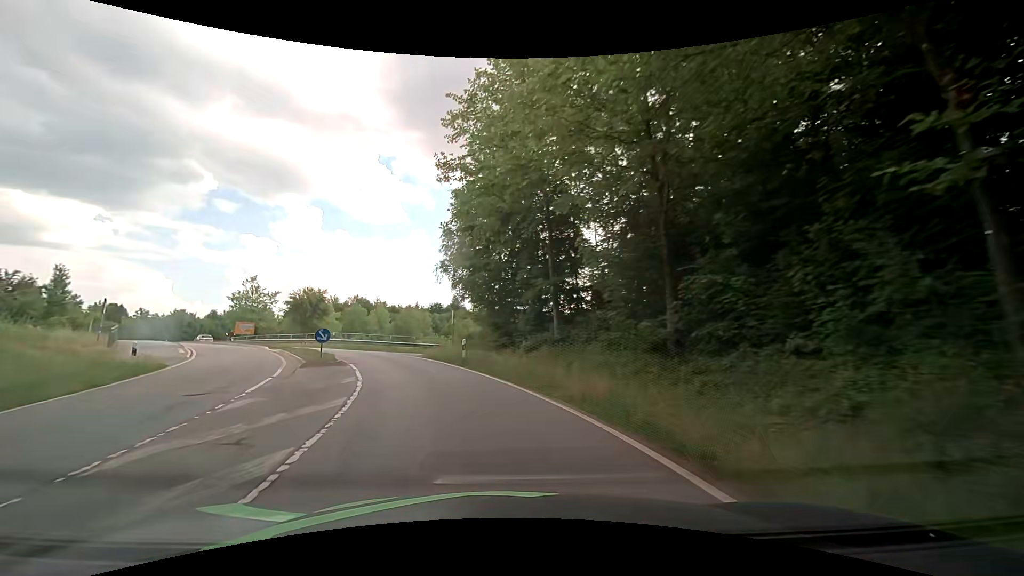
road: primary_link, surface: asphalt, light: Day
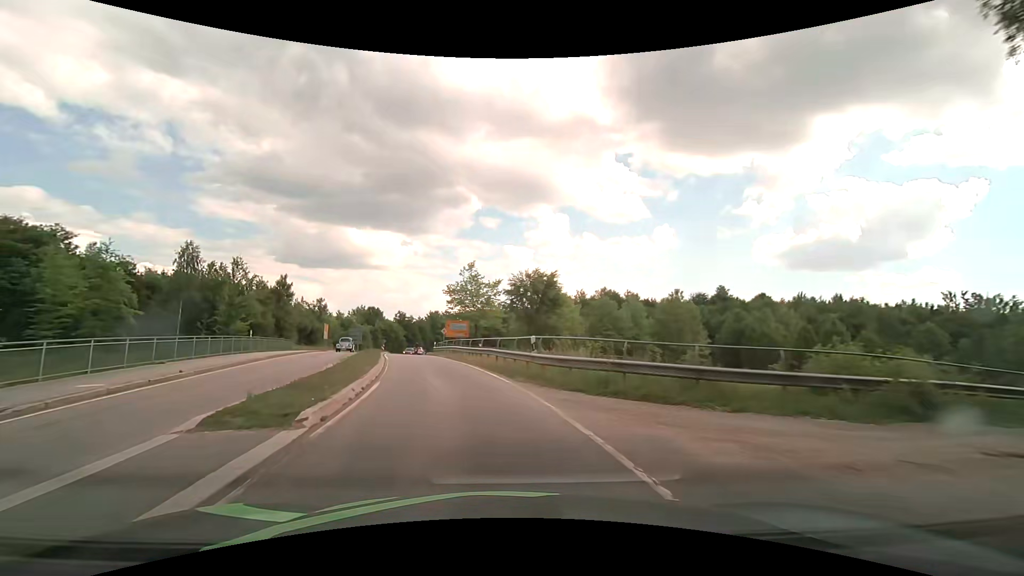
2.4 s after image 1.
(-7.1, +28.6) m; -29°
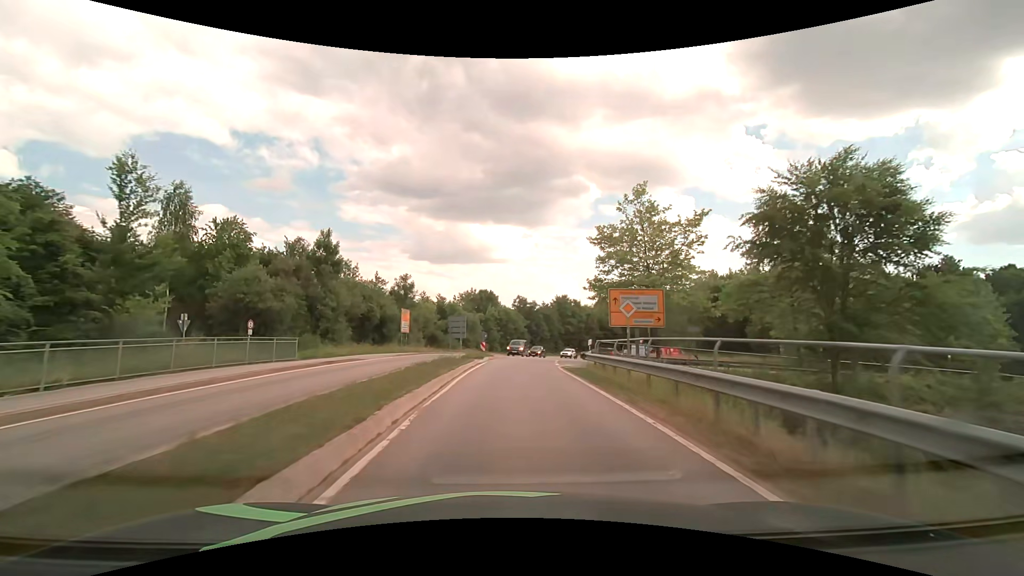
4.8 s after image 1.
(-5.2, +30.9) m; -14°
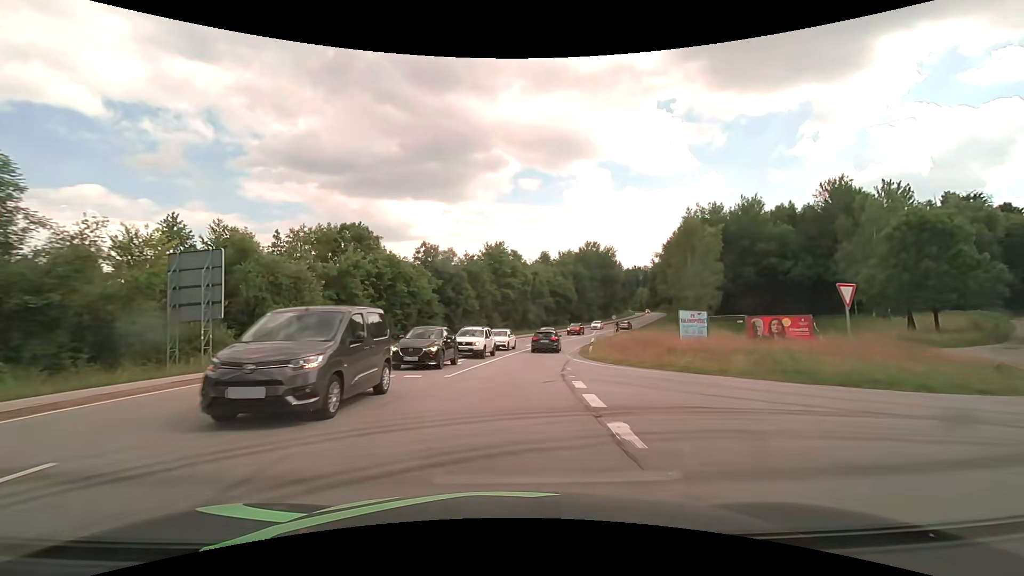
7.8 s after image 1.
(+2.7, +43.9) m; +8°
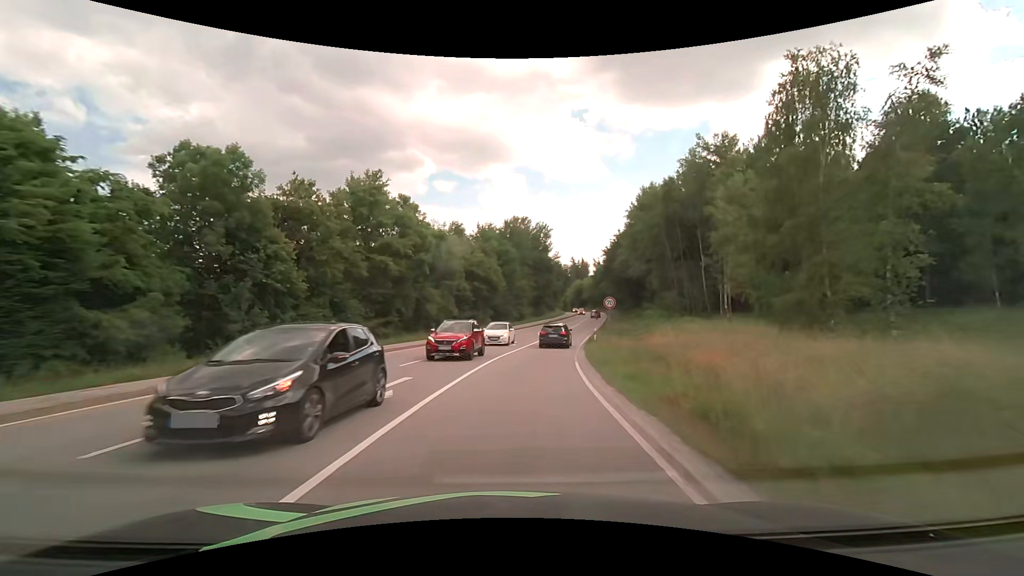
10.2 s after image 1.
(+2.5, +33.3) m; +10°
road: secondary
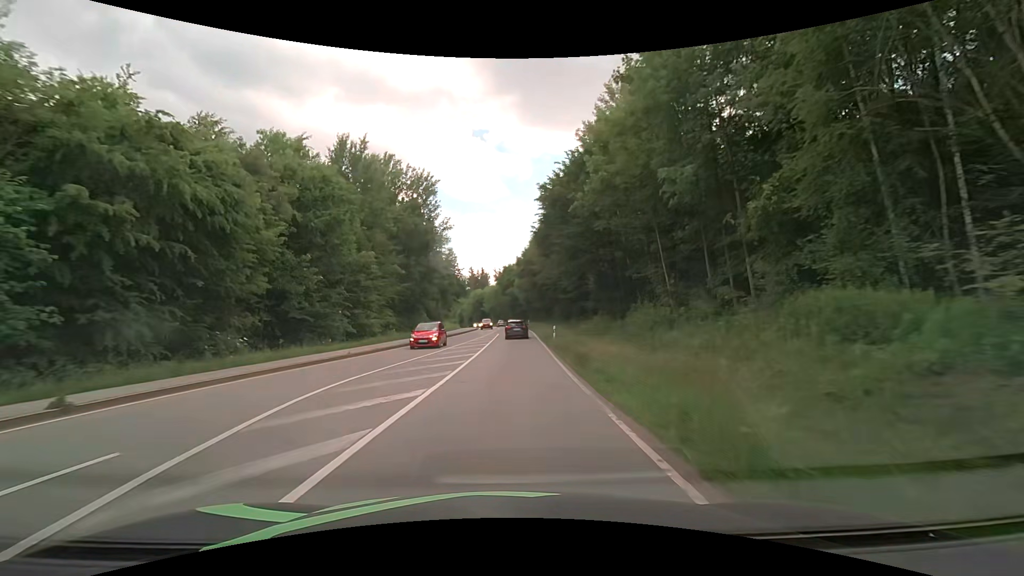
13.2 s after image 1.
(+5.2, +43.7) m; +12°
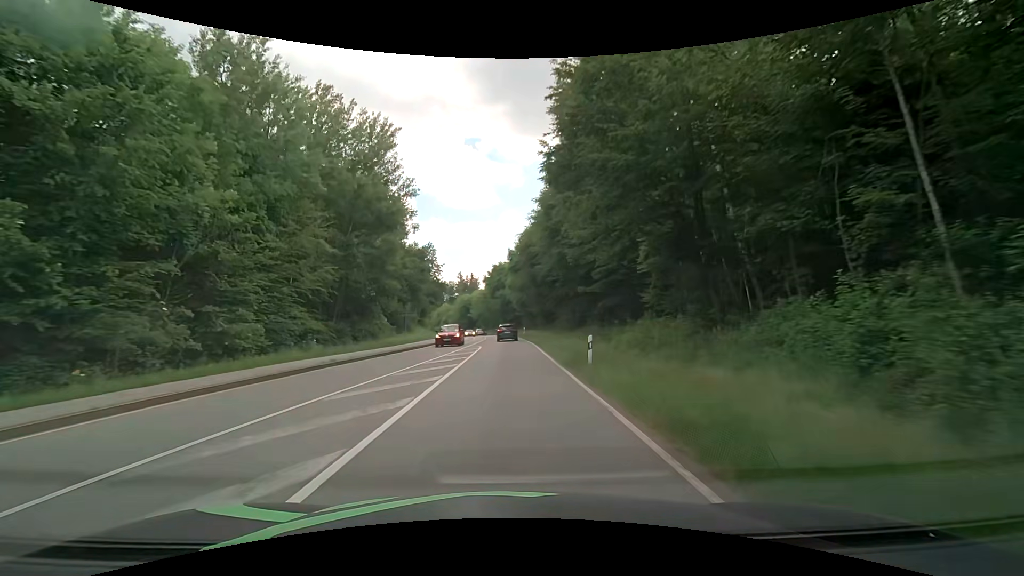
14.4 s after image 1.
(+0.2, +17.9) m; +1°
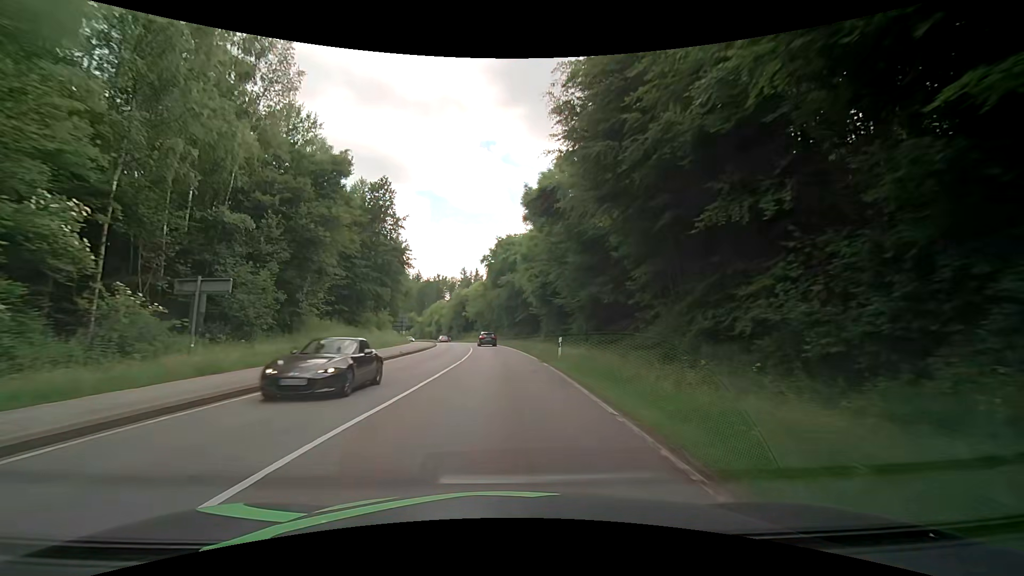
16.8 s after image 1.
(-0.1, +35.8) m; -1°
(0, +10) (0, +20) (0, +30) (-1, +40) (-1, +50) (-2, +60) (-3, +70) (-5, +80) (-7, +90) (-9, +99) m
